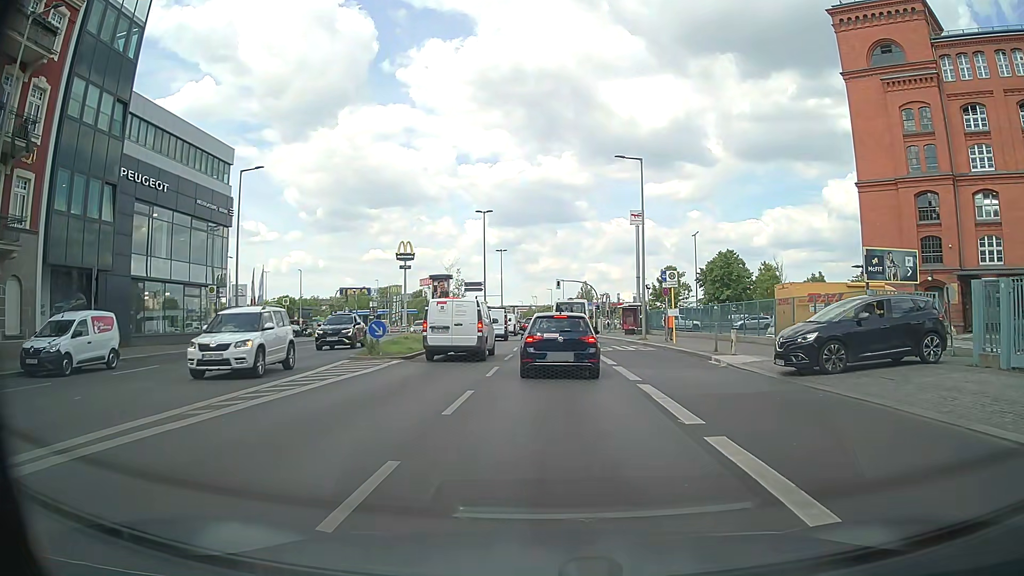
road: secondary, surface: asphalt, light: Day
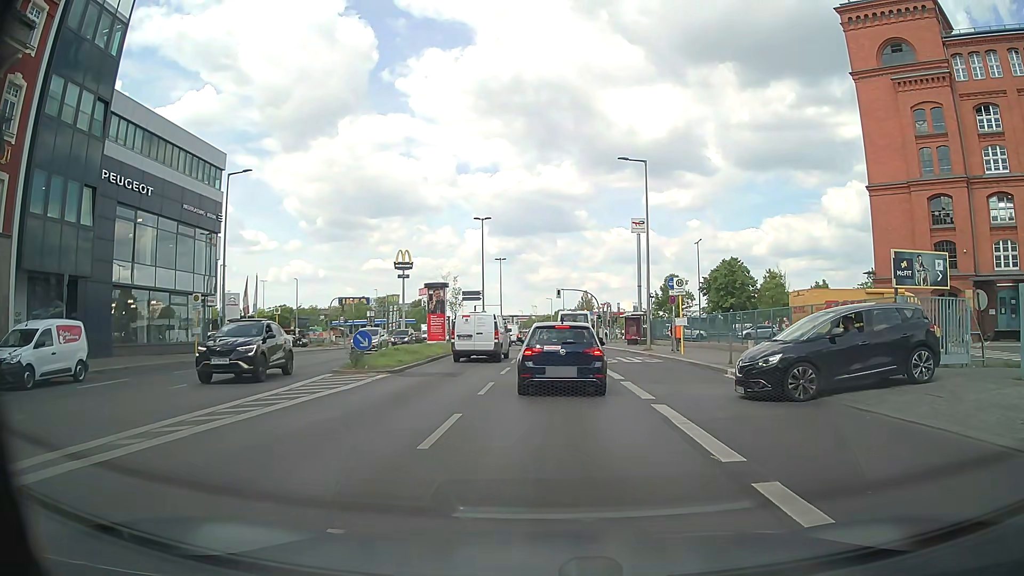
(0.0, +1.7) m; -1°
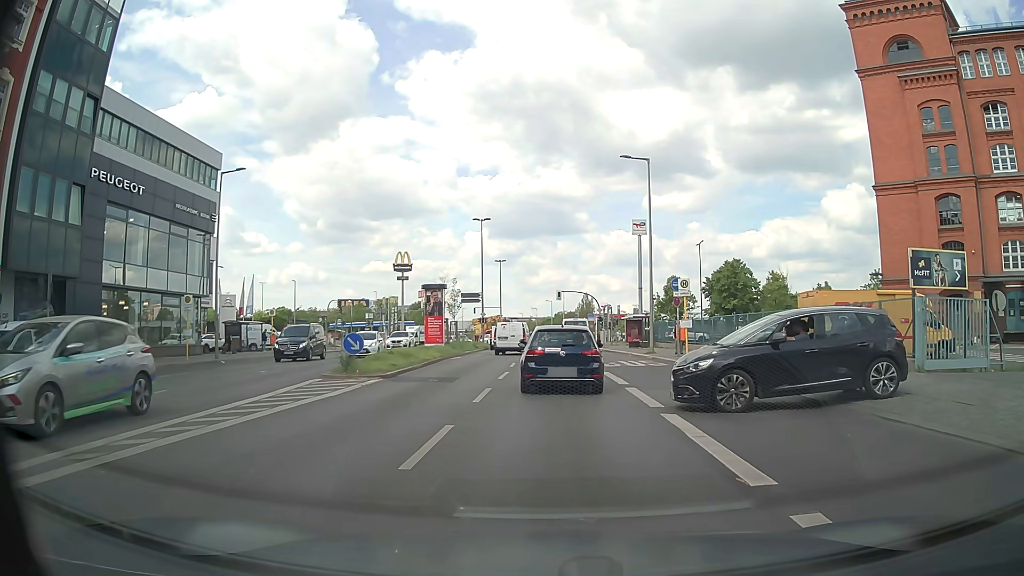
(0.0, +1.0) m; 0°
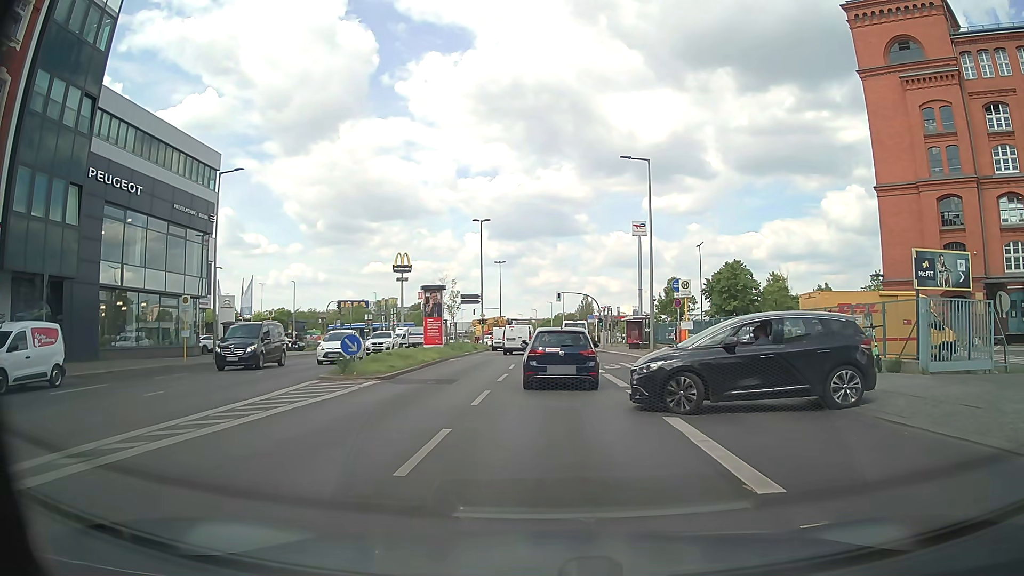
(0.0, +0.2) m; 0°
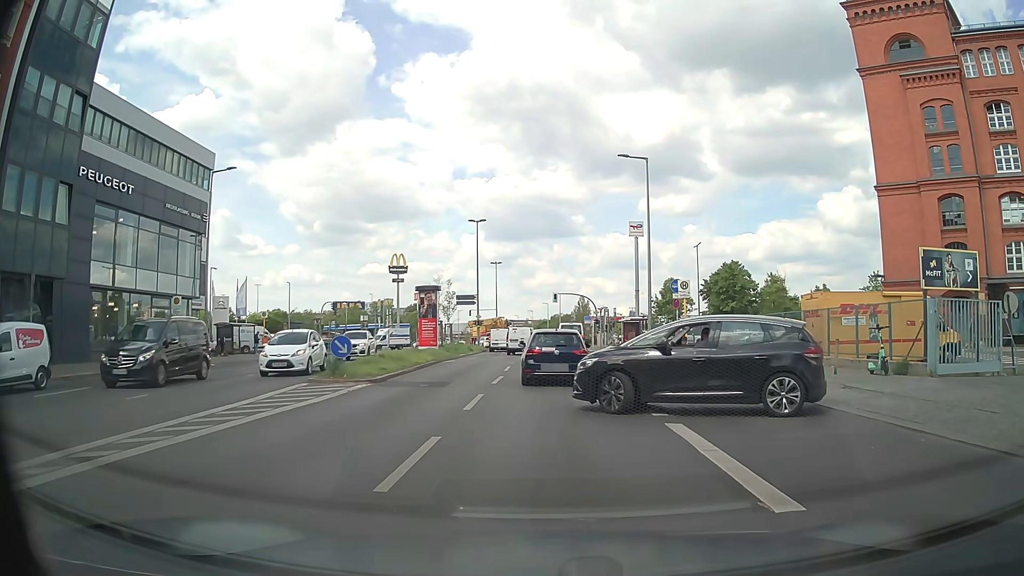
(0.0, +0.6) m; 0°
